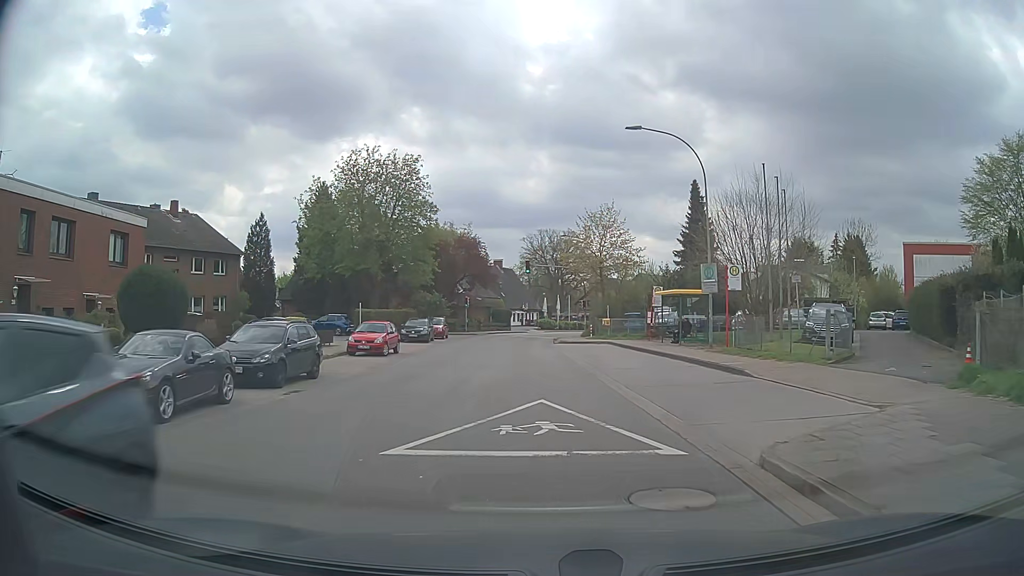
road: tertiary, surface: asphalt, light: Day
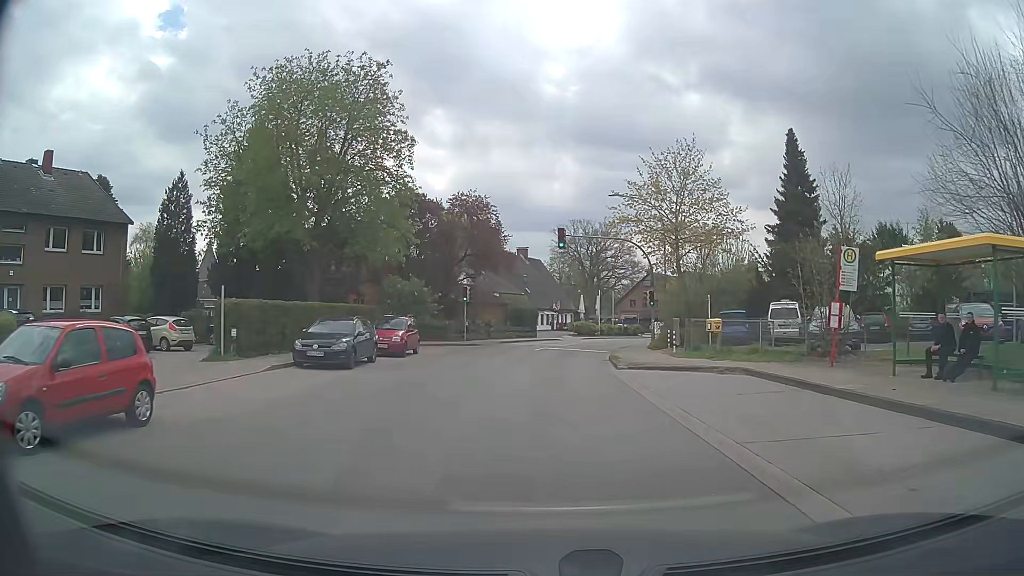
(-0.5, +22.3) m; -2°
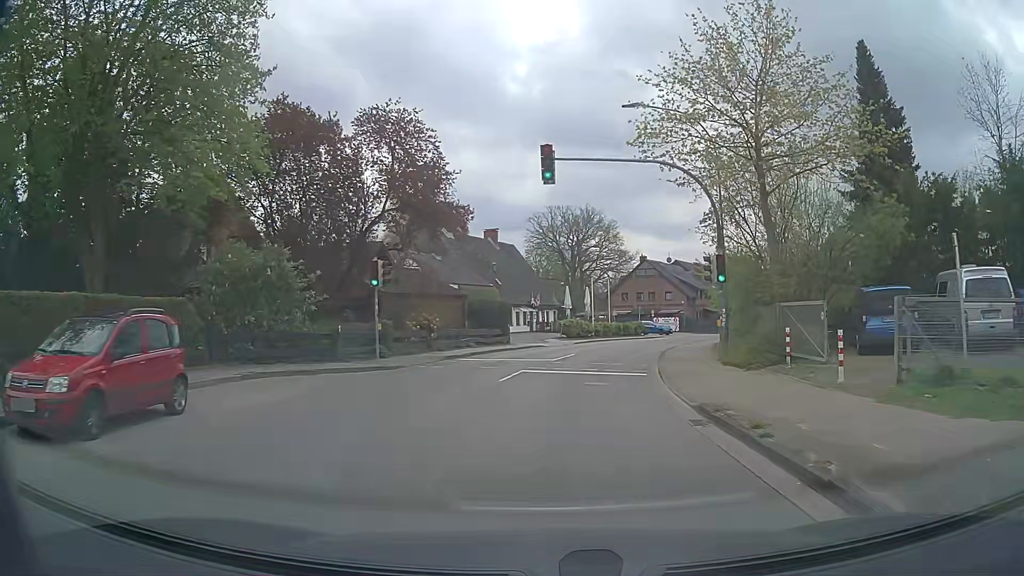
(+0.1, +17.9) m; +2°
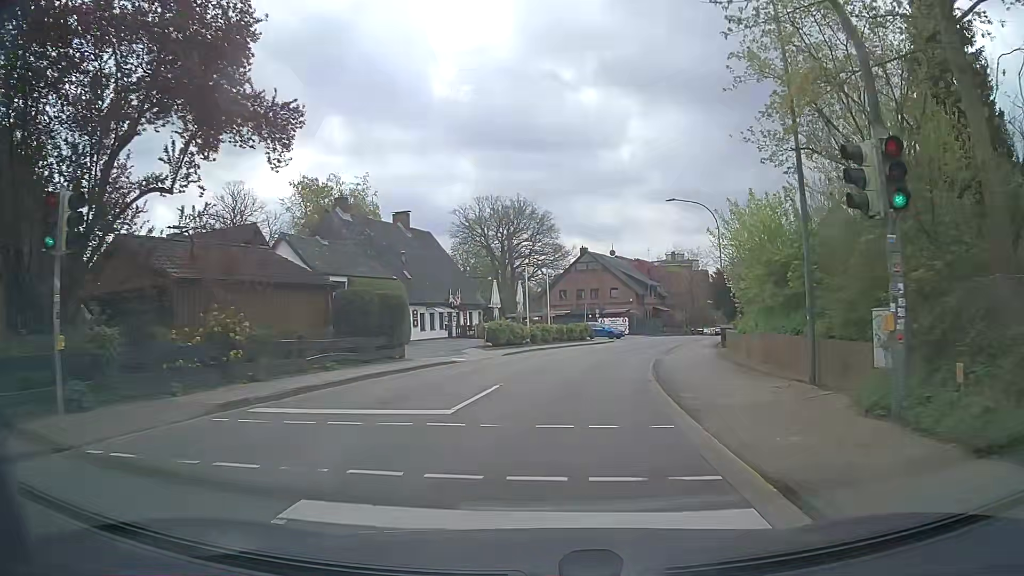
(+0.6, +13.3) m; +6°
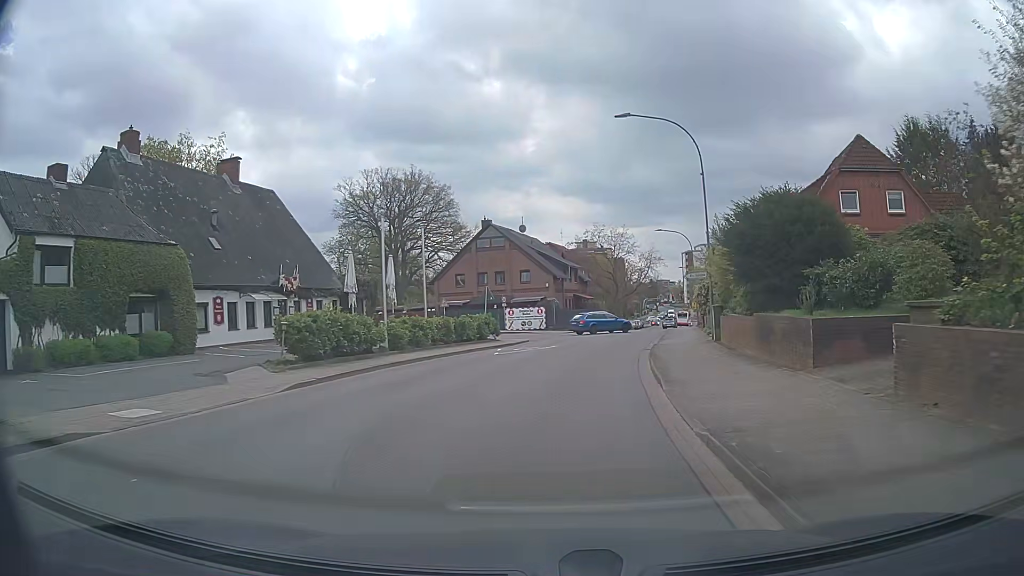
(+1.2, +18.0) m; +8°
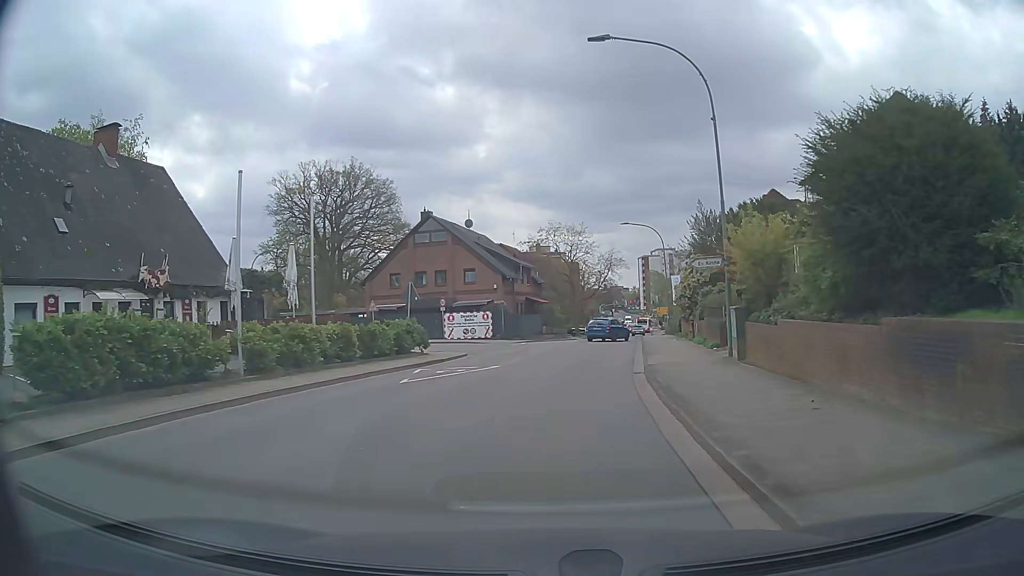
(+0.3, +9.0) m; +4°
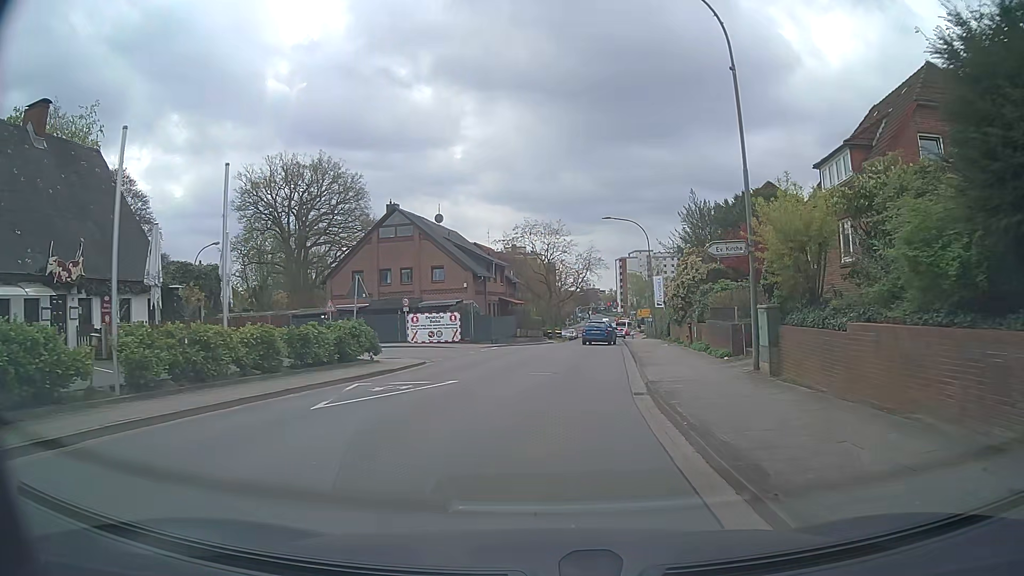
(+0.1, +4.5) m; +2°
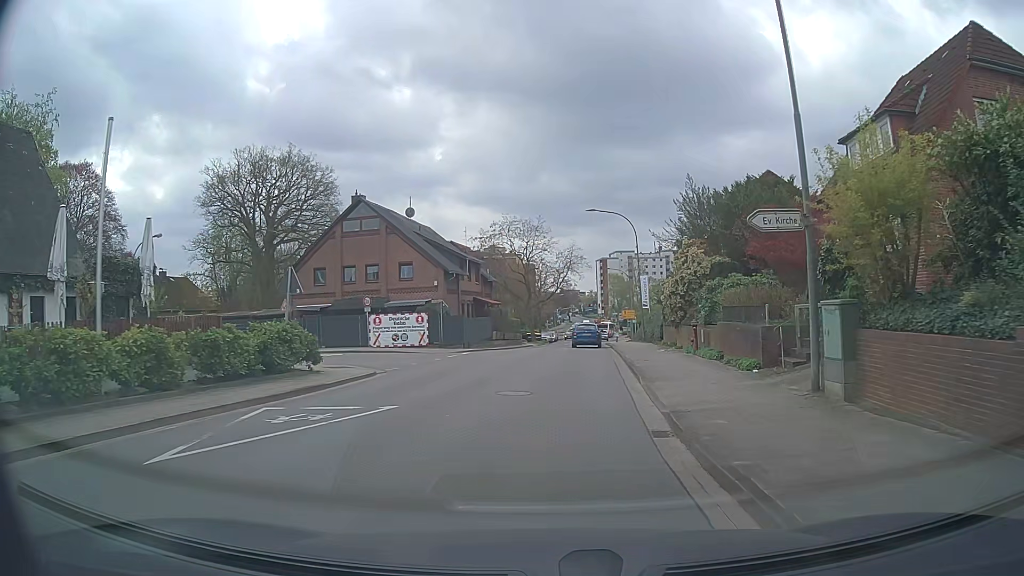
(+0.1, +4.5) m; +2°
(0, +10) (+1, +20) (+1, +30) (+2, +40) (+2, +50) (+3, +60) (+4, +70) (+4, +80) (+5, +90) (+6, +100) m
